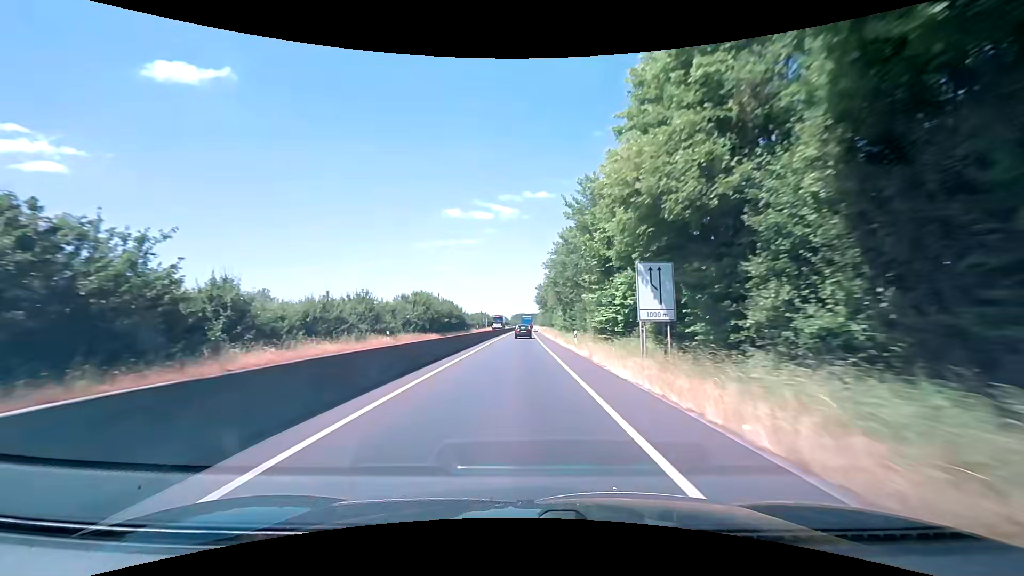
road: trunk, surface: asphalt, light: Day
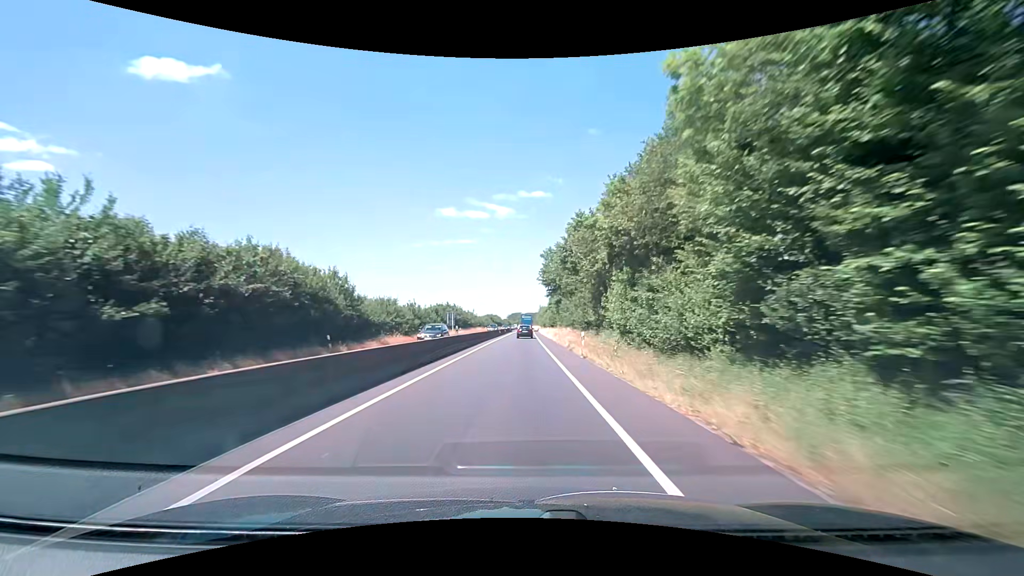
(+0.3, +61.6) m; 0°
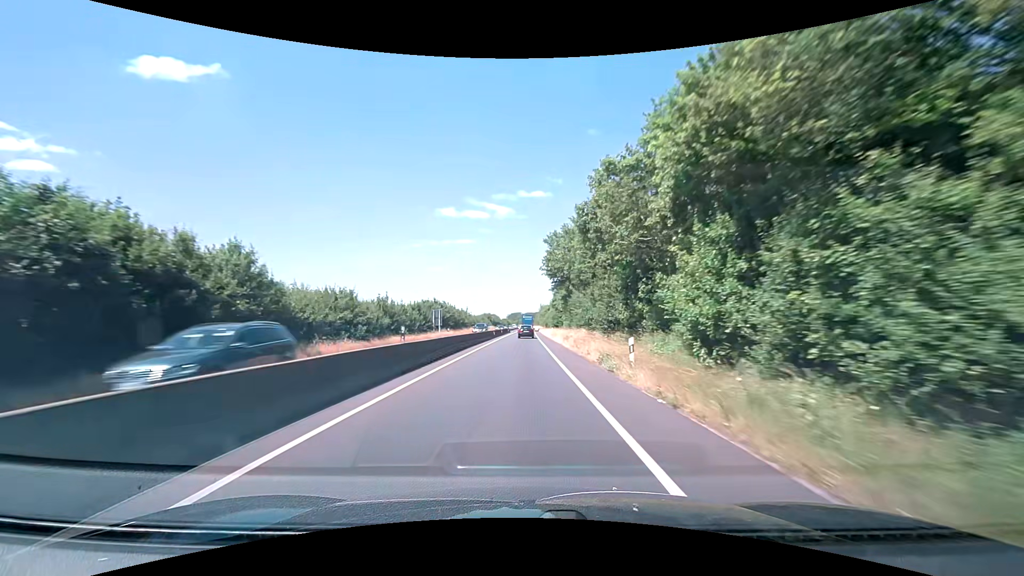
(+0.1, +12.3) m; +1°
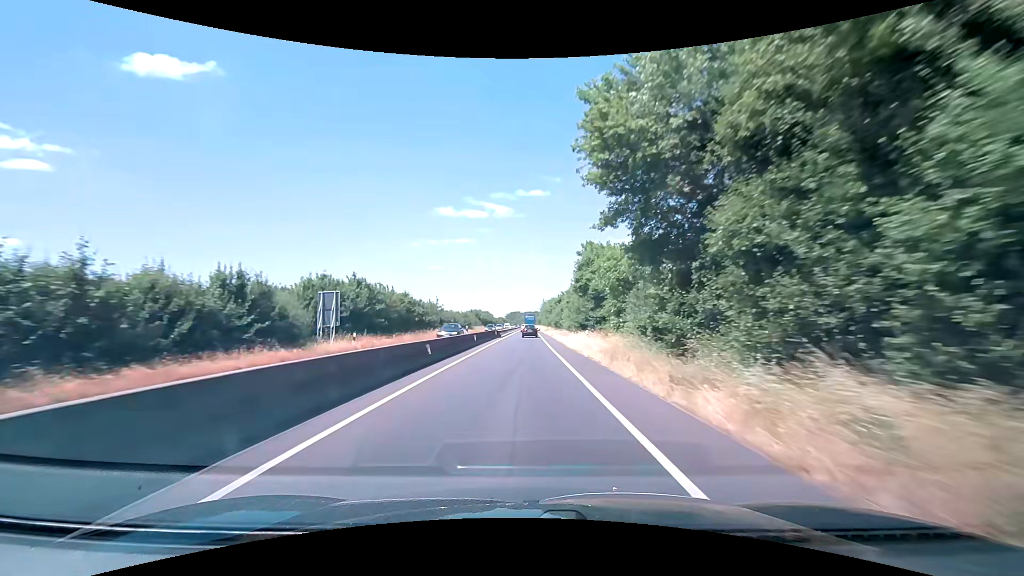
(-0.2, +37.0) m; 0°
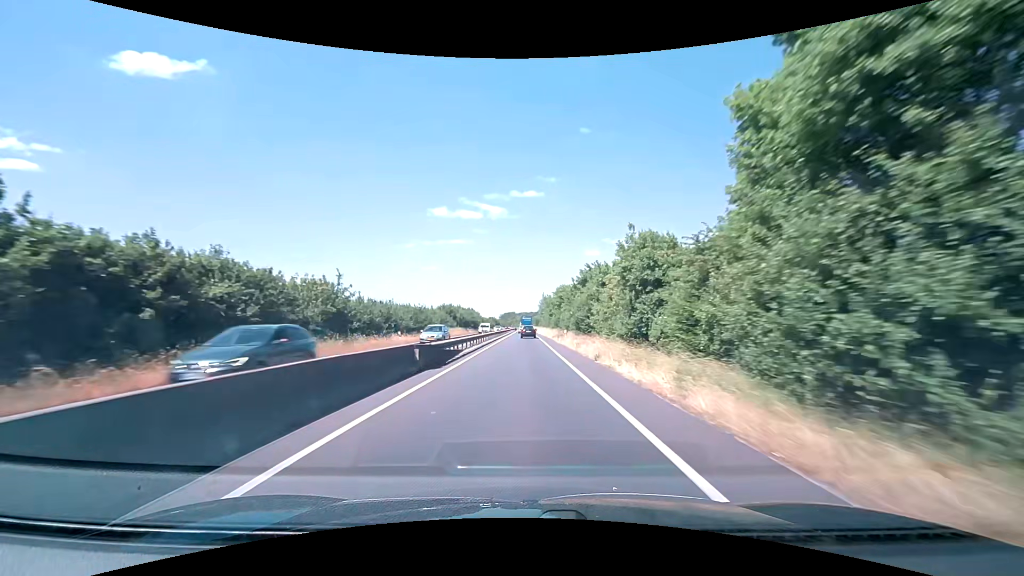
(+0.1, +37.2) m; +1°
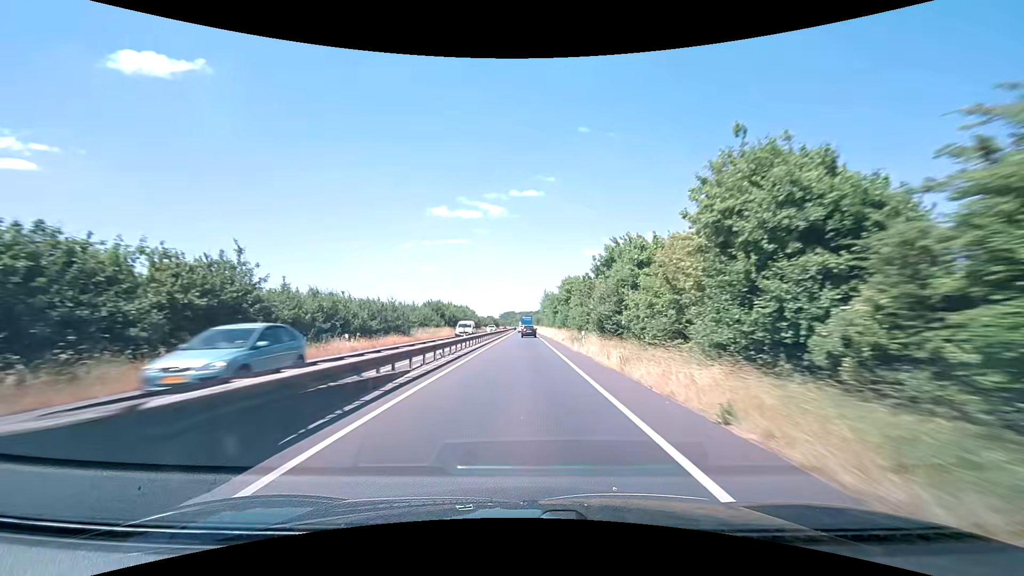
(-0.1, +12.6) m; 0°
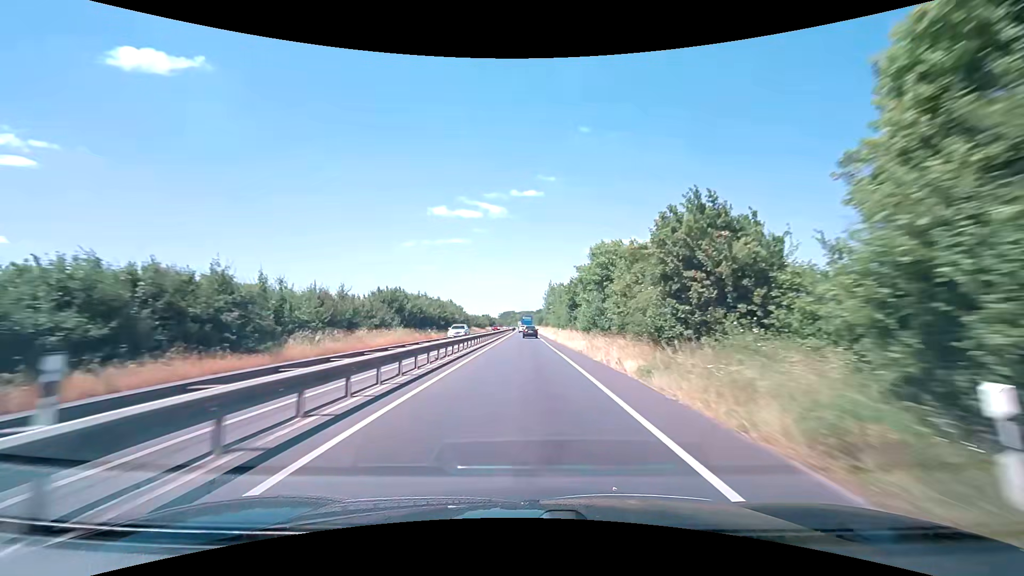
(0.0, +25.6) m; 0°
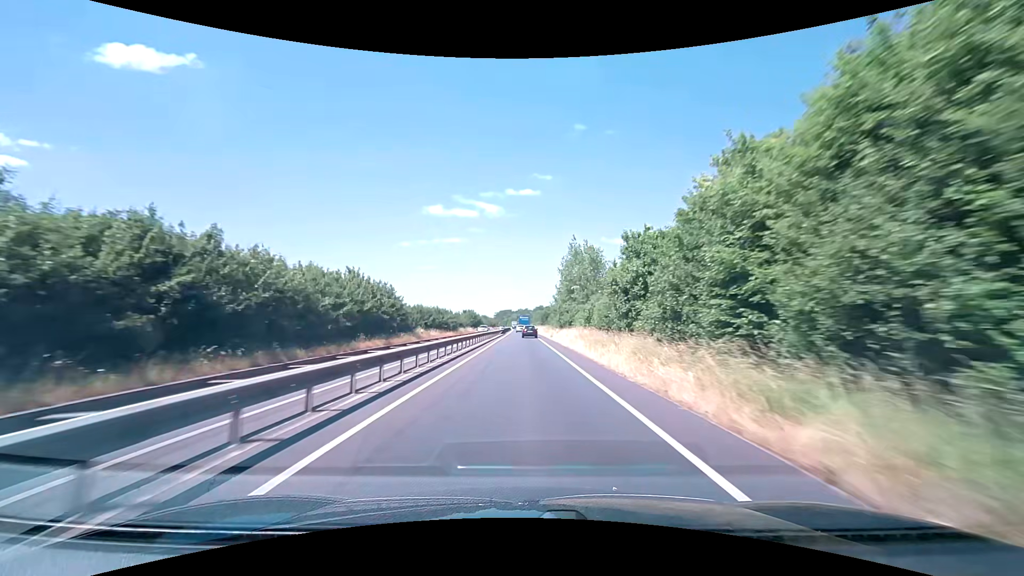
(0.0, +51.9) m; 0°
(0, +10) (0, +20) (0, +30) (0, +40) (0, +50) (0, +60) (0, +70) (0, +80) (0, +90) (0, +100) m
